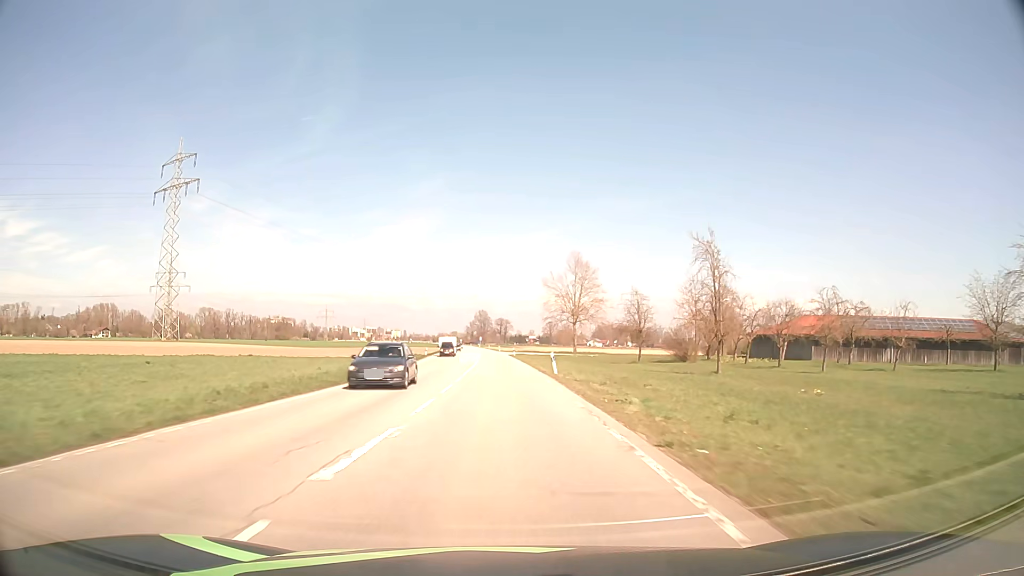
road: secondary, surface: asphalt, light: Day
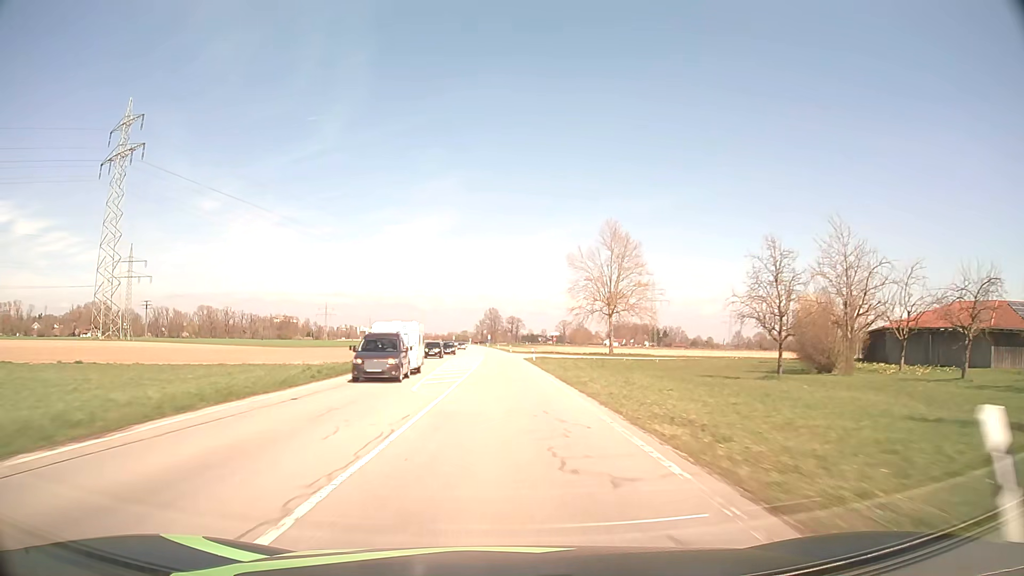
(-0.3, +31.0) m; -1°
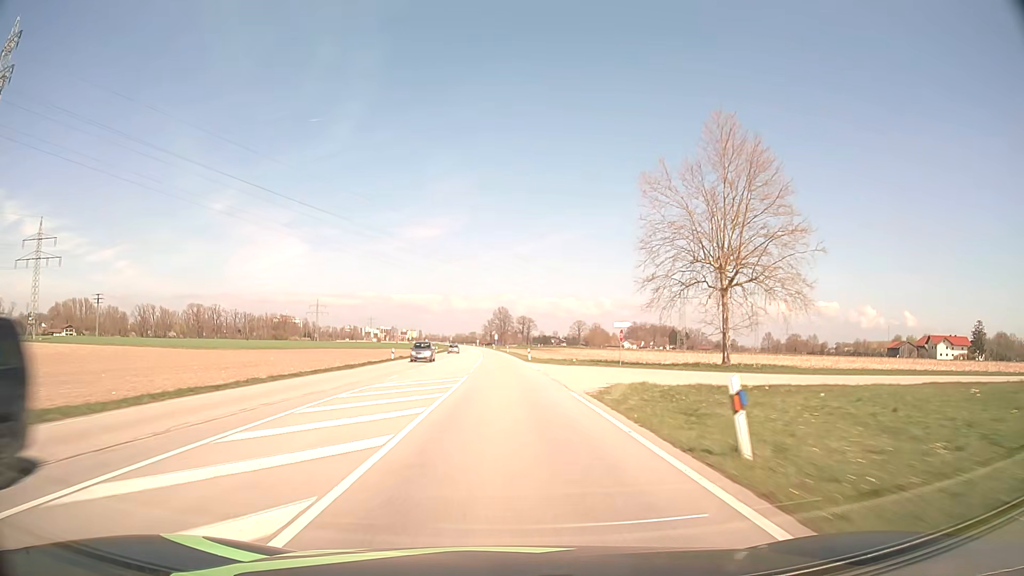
(-0.4, +46.1) m; -1°
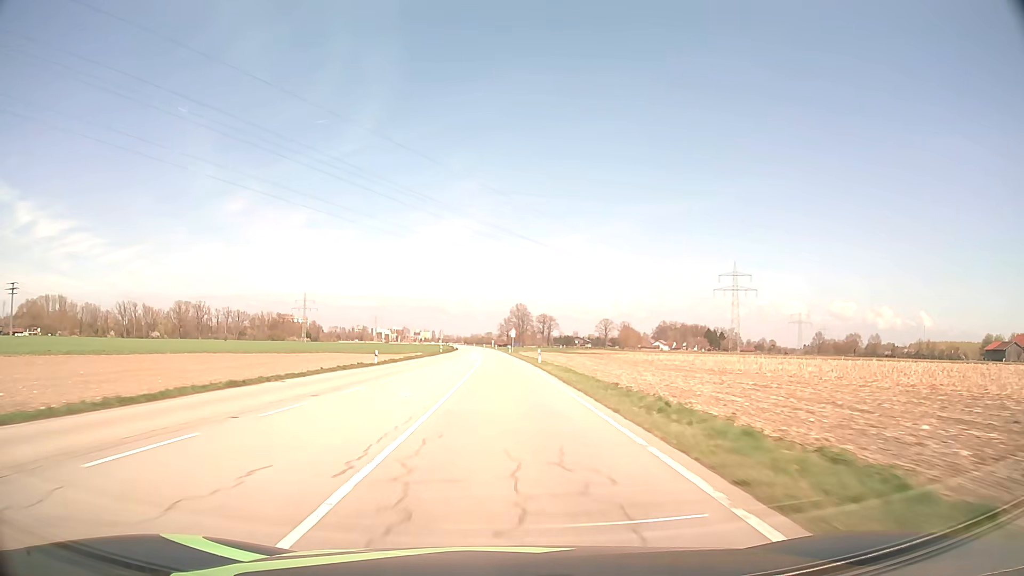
(-0.7, +60.9) m; -1°
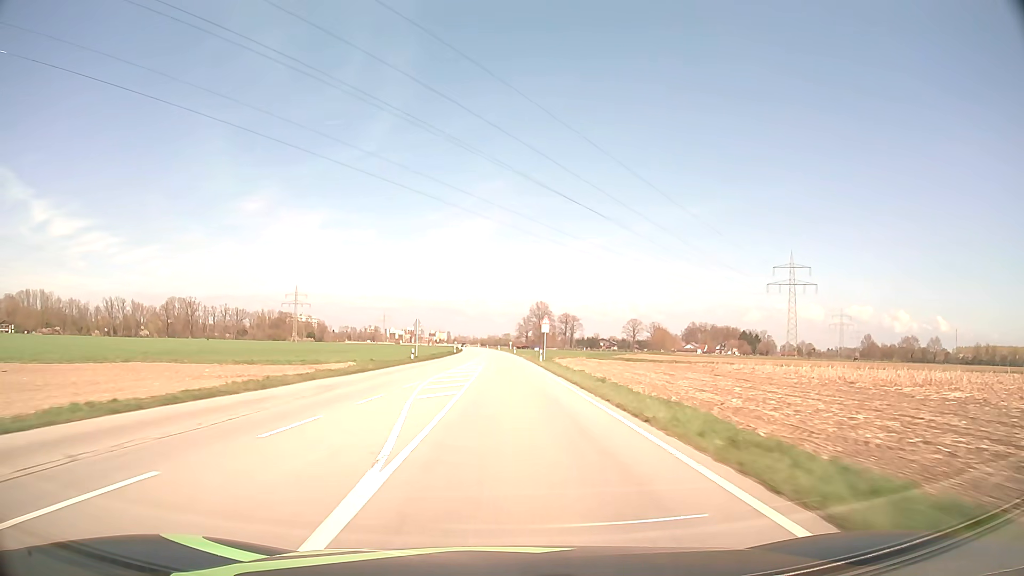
(-0.7, +45.5) m; -2°
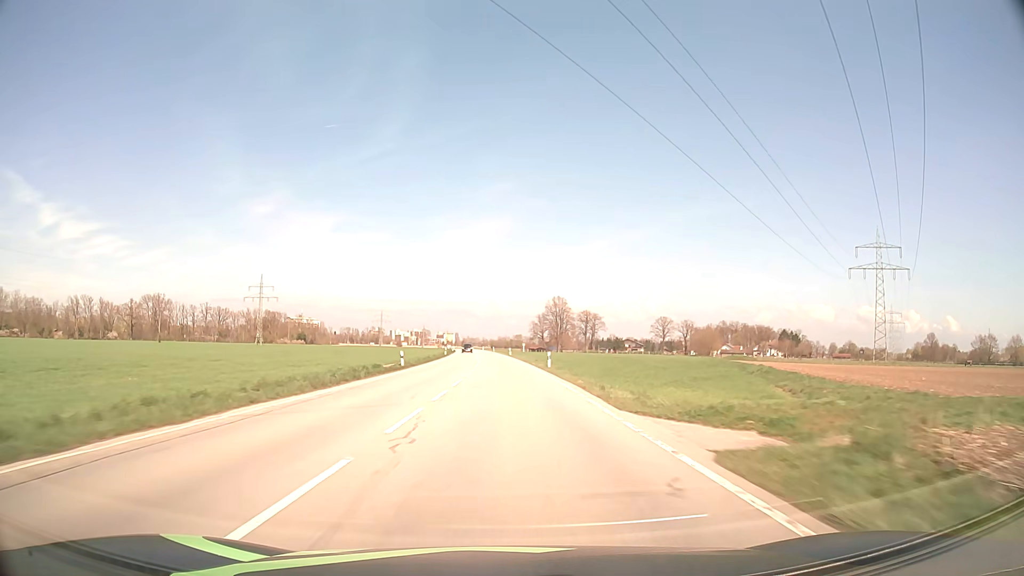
(-0.5, +60.5) m; -1°
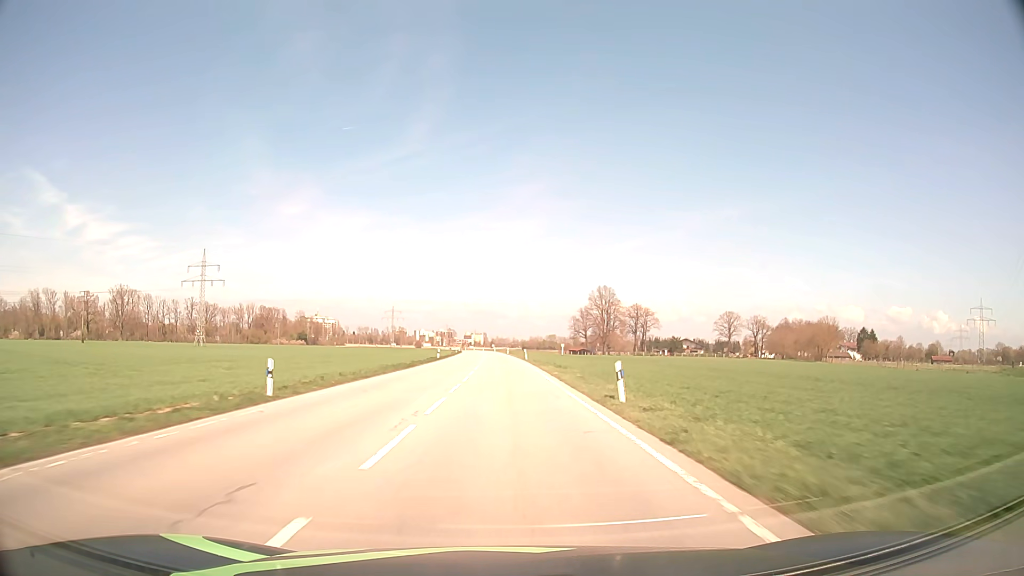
(-1.2, +75.6) m; -2°
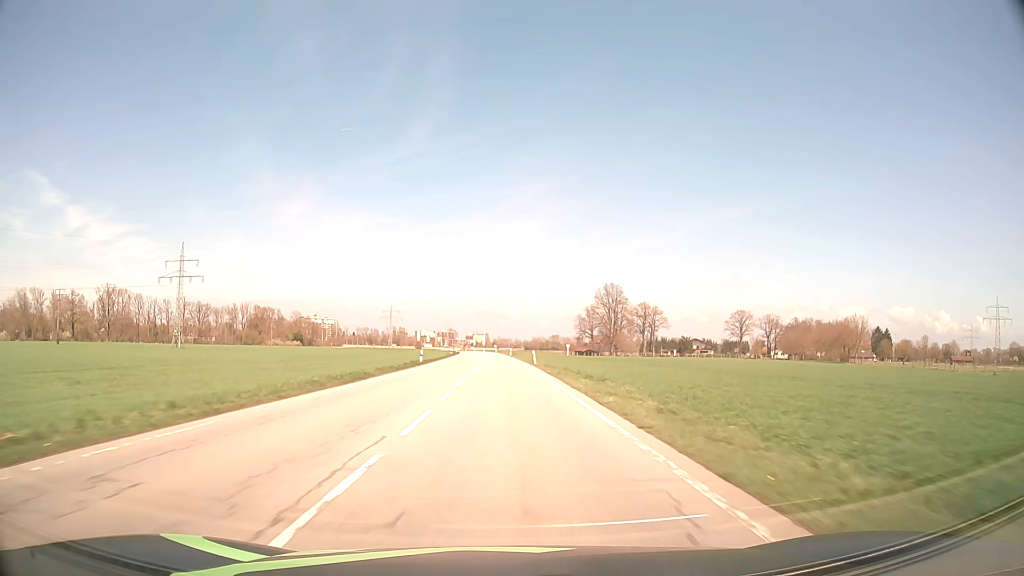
(0.0, +15.1) m; 0°
(0, +10) (0, +20) (0, +30) (0, +40) (0, +50) (-1, +60) (-1, +70) (-1, +80) (-1, +90) (-2, +100) m
